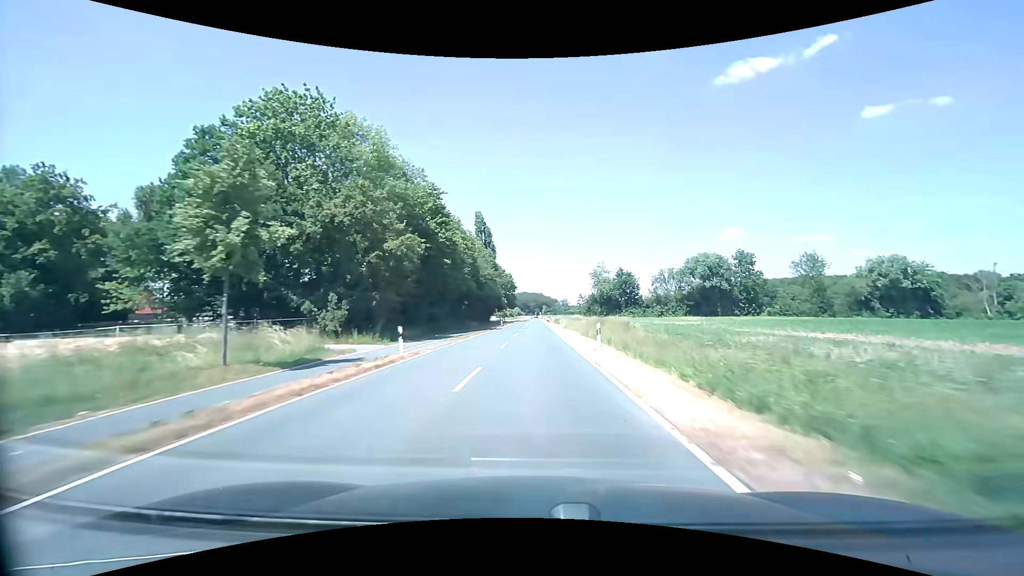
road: tertiary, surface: asphalt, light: Day
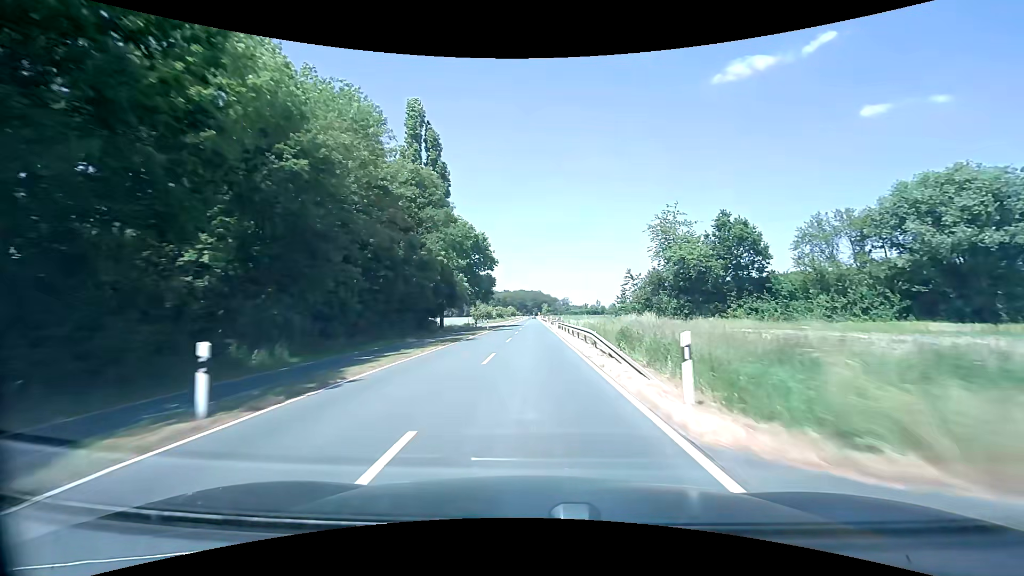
(+0.1, +67.1) m; 0°
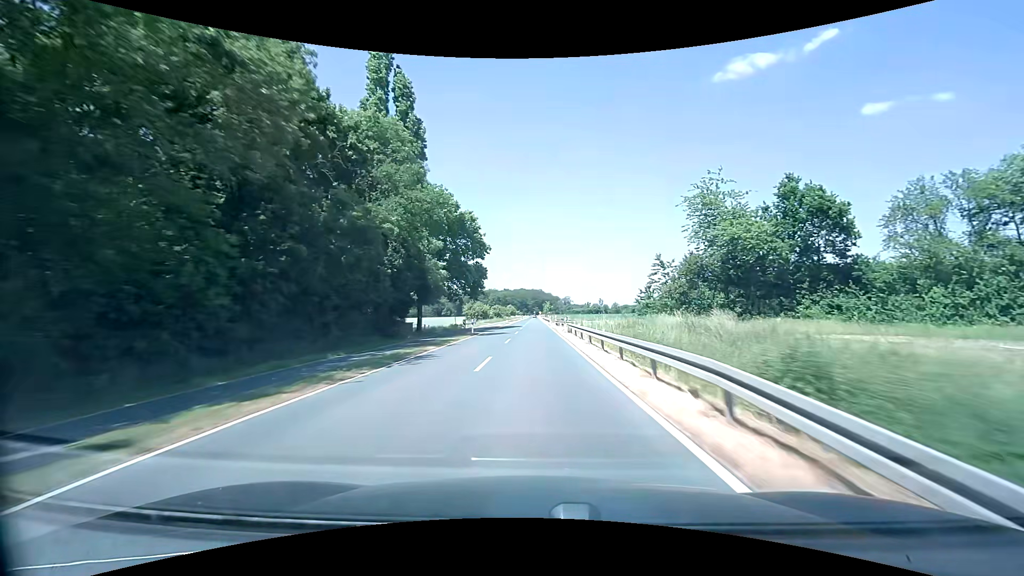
(0.0, +13.8) m; 0°
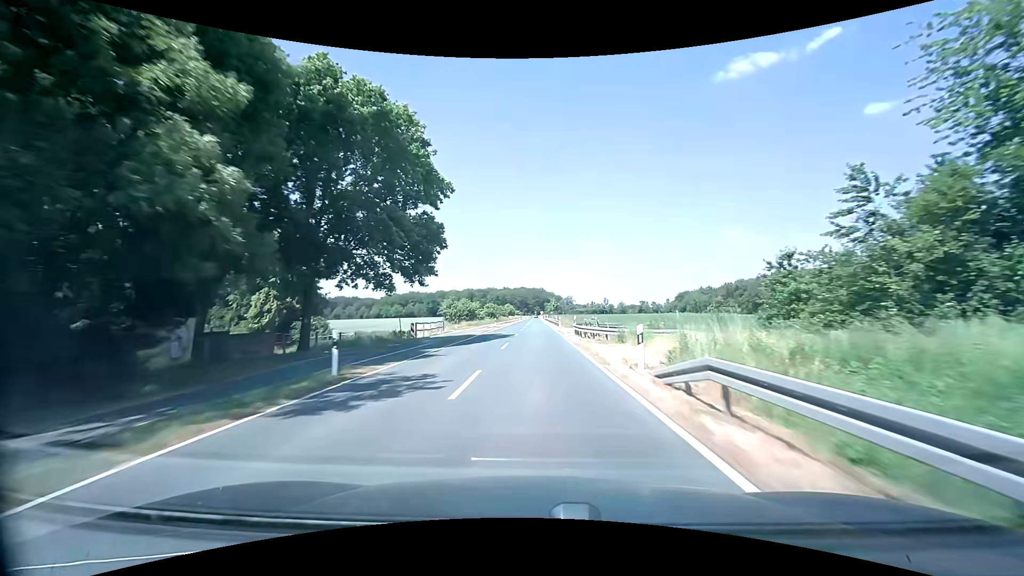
(-0.1, +27.9) m; 0°
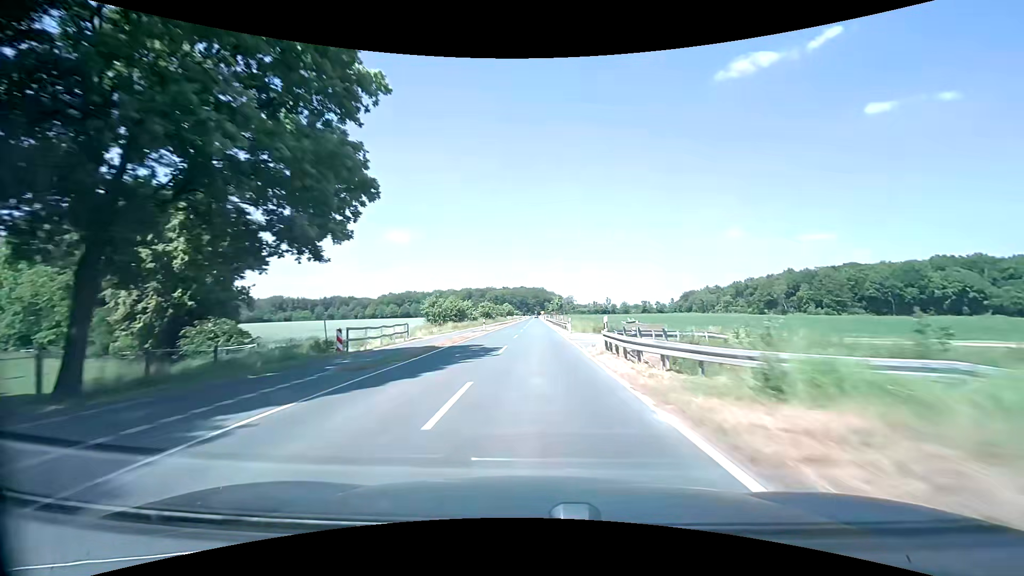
(0.0, +14.0) m; 0°
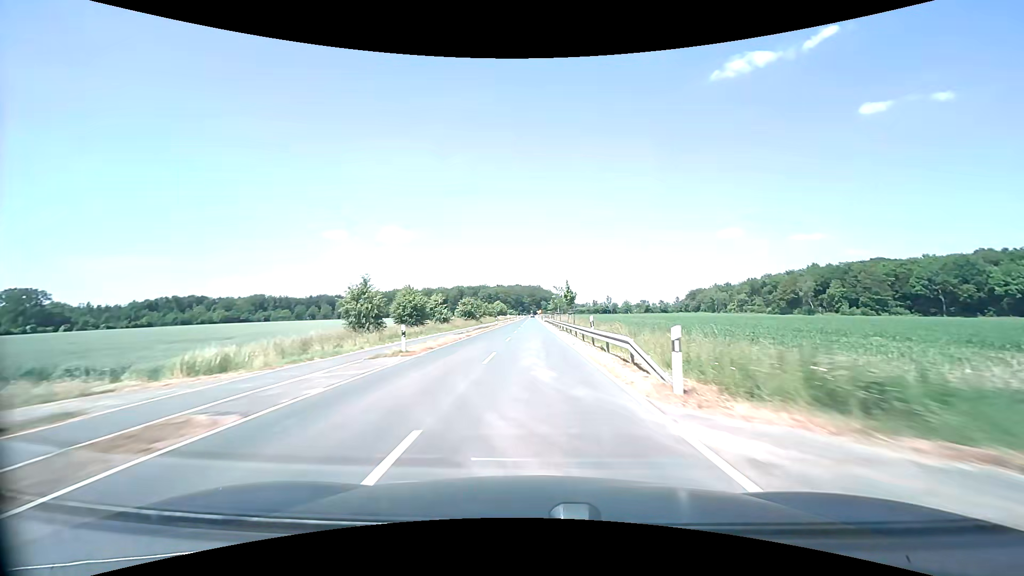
(0.0, +28.0) m; 0°
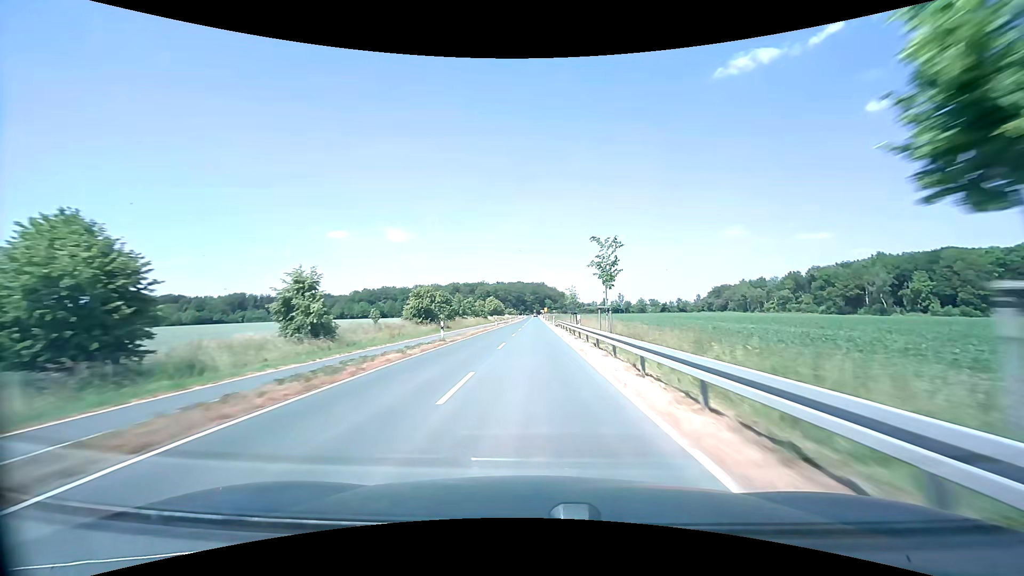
(-0.1, +42.2) m; 0°
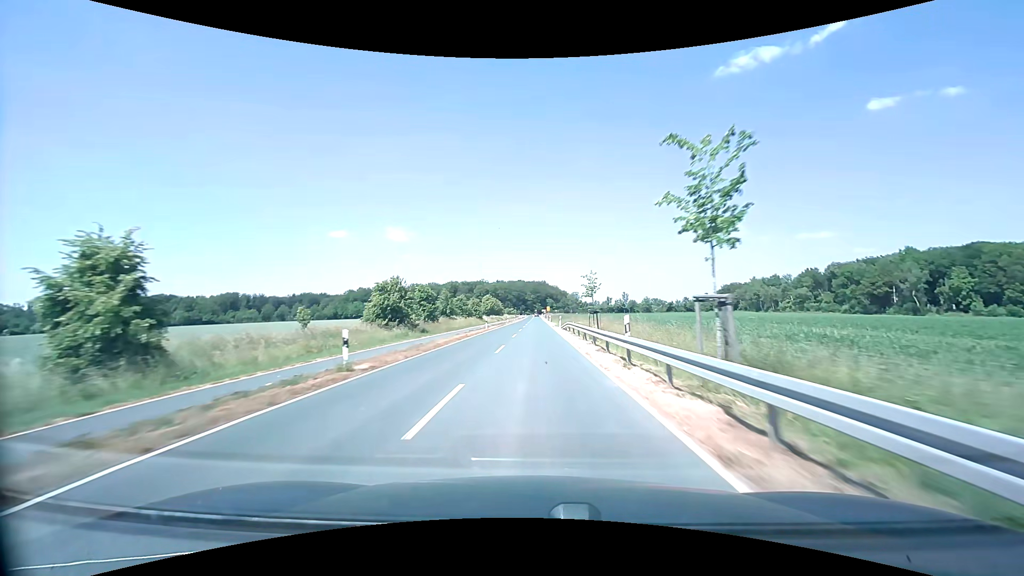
(0.0, +14.0) m; 0°
(0, +10) (0, +20) (0, +30) (0, +40) (0, +50) (0, +60) (0, +70) (0, +80) (0, +90) (0, +100) m
